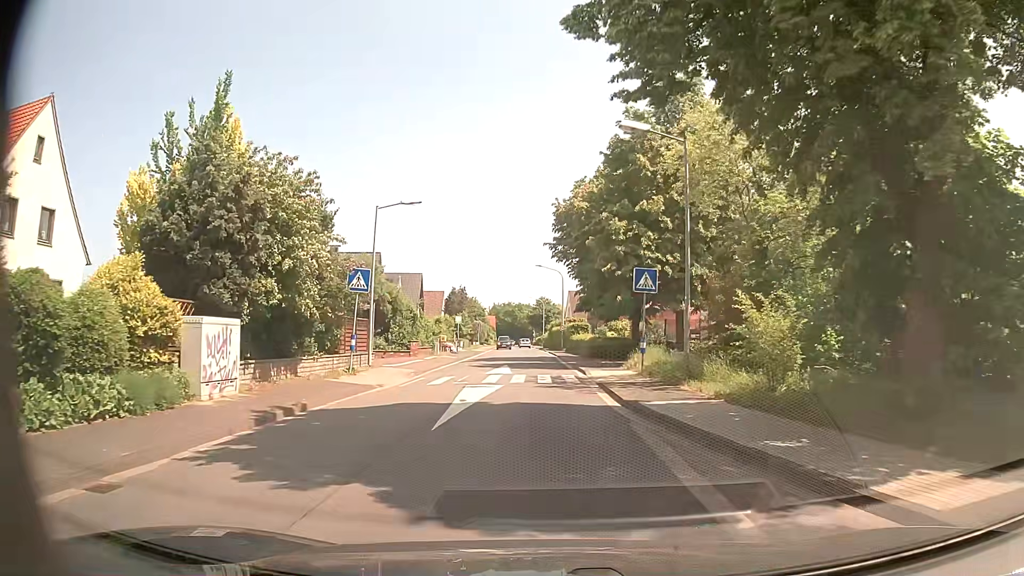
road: tertiary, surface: asphalt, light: Day
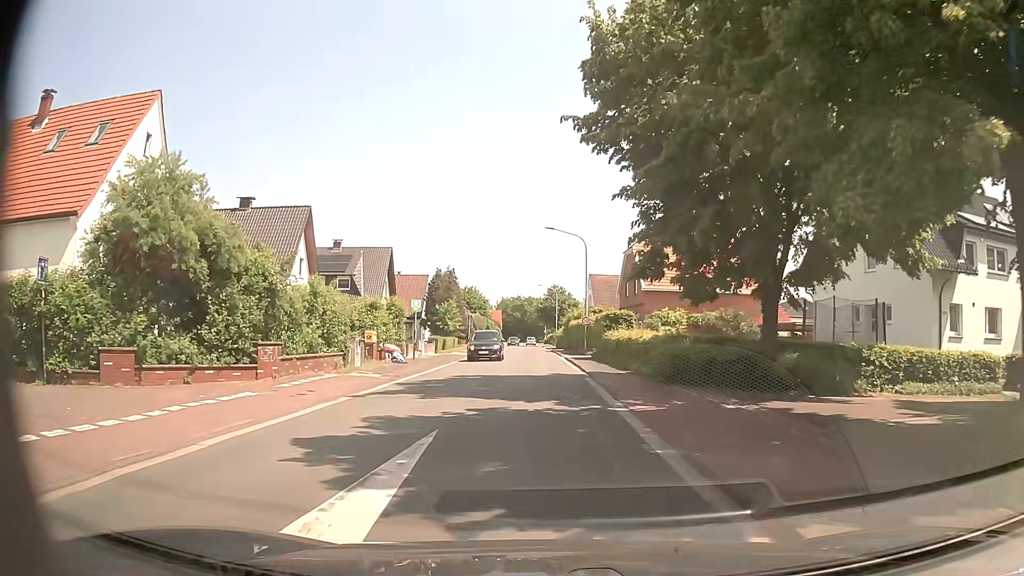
(-0.4, +23.3) m; -1°
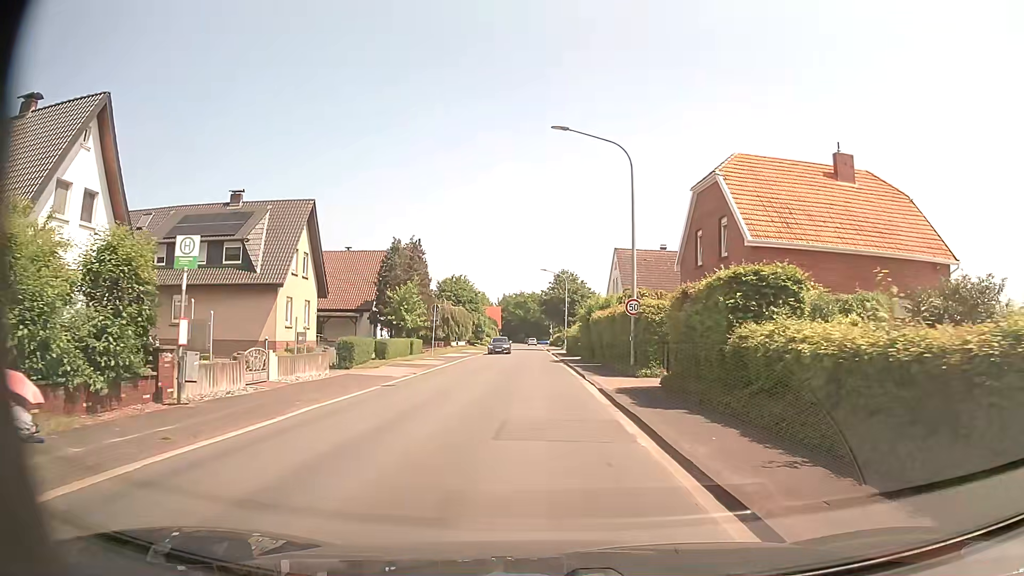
(0.0, +23.5) m; 0°
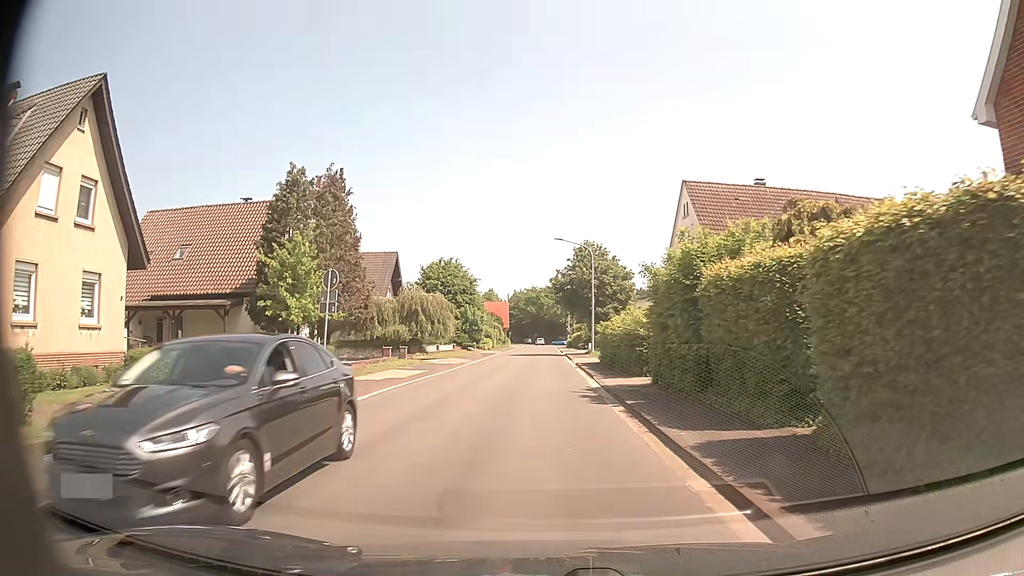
(-0.4, +23.4) m; -1°
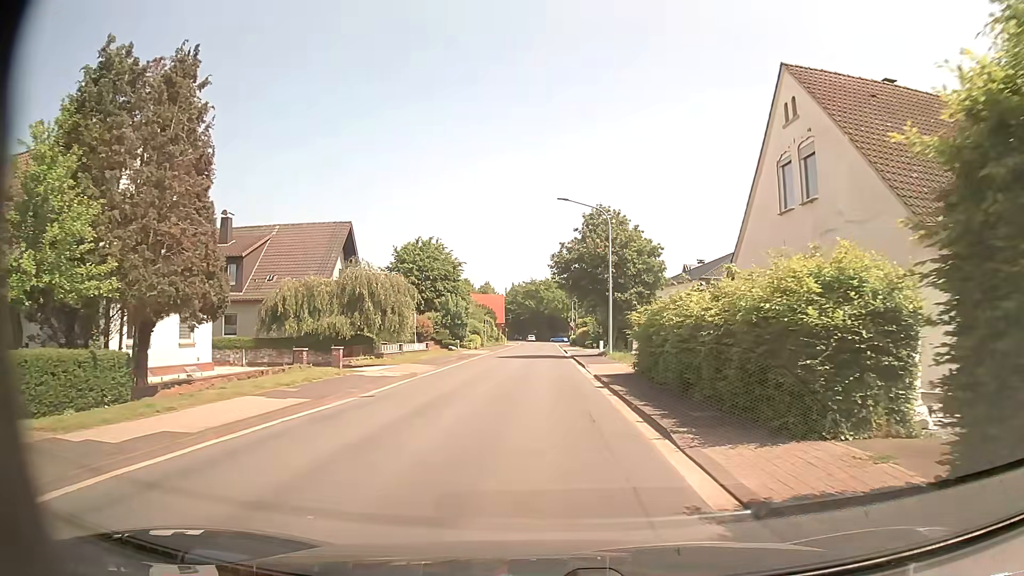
(-0.1, +14.1) m; 0°
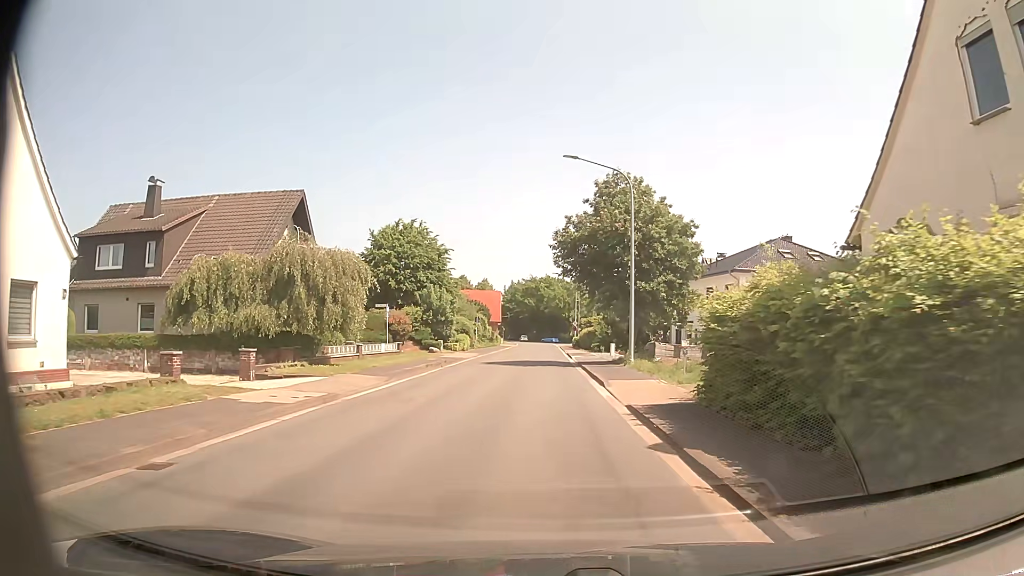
(0.0, +9.3) m; 0°
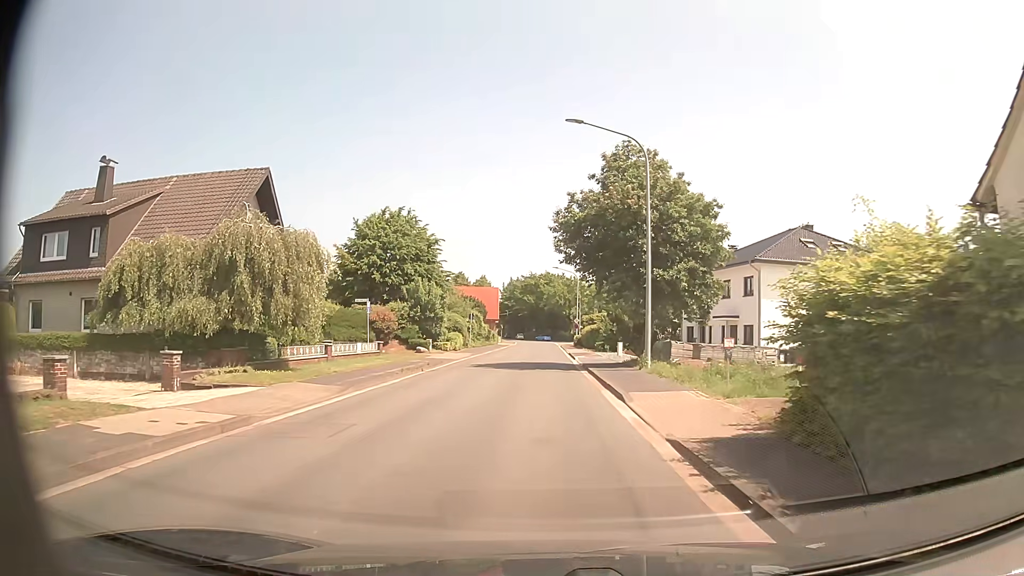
(0.0, +4.7) m; 0°
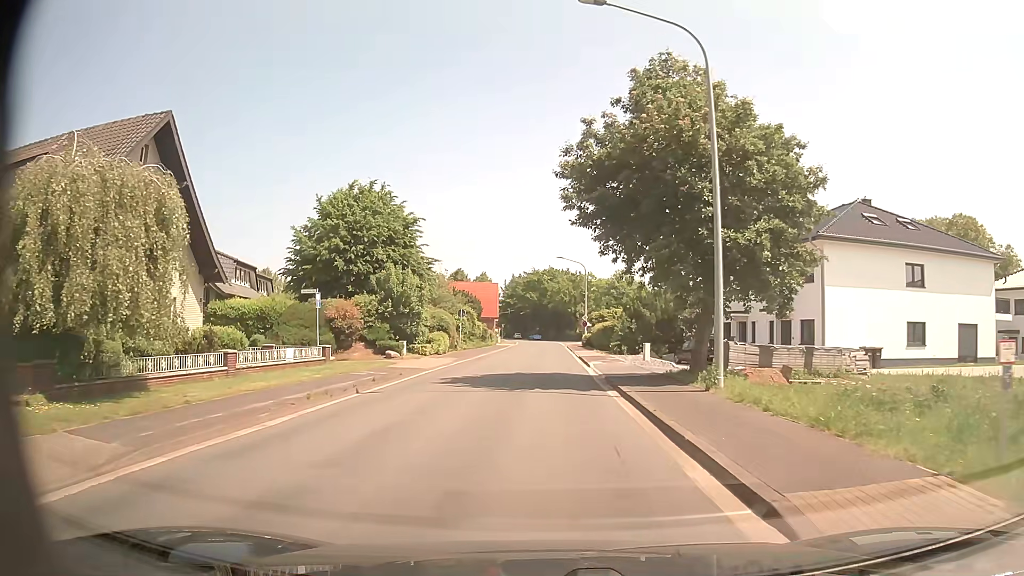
(-0.1, +9.3) m; 0°
(0, +10) (0, +20) (0, +30) (0, +40) (0, +50) (0, +60) (0, +70) (0, +80) (0, +90) (0, +100) m
